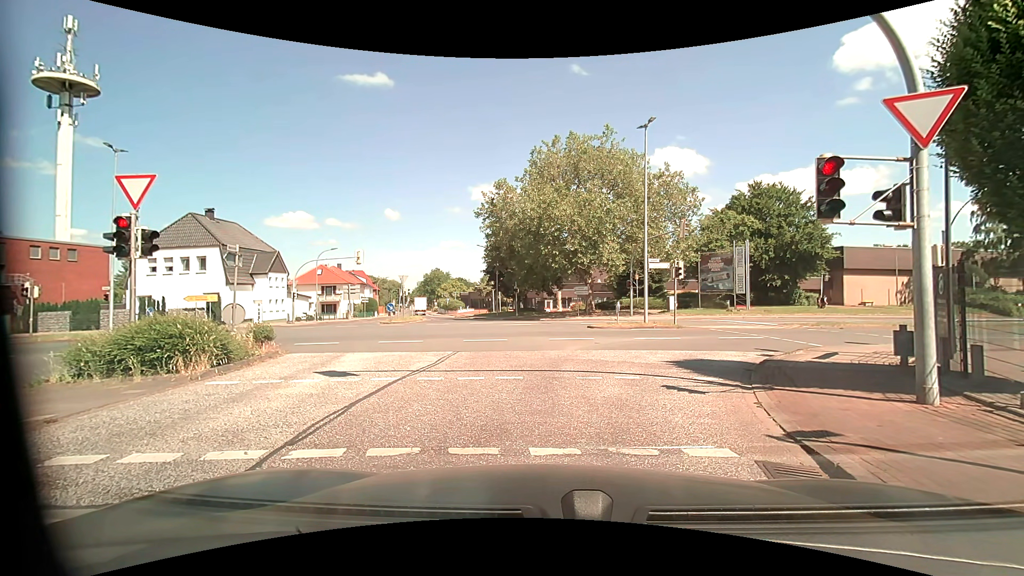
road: unclassified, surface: asphalt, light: Day
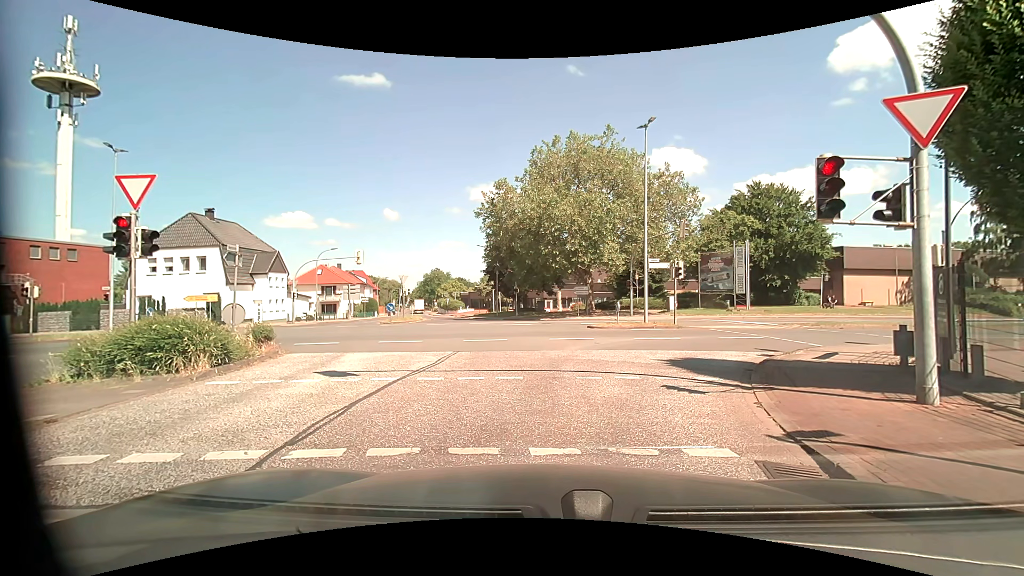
(0.0, 0.0) m; 0°
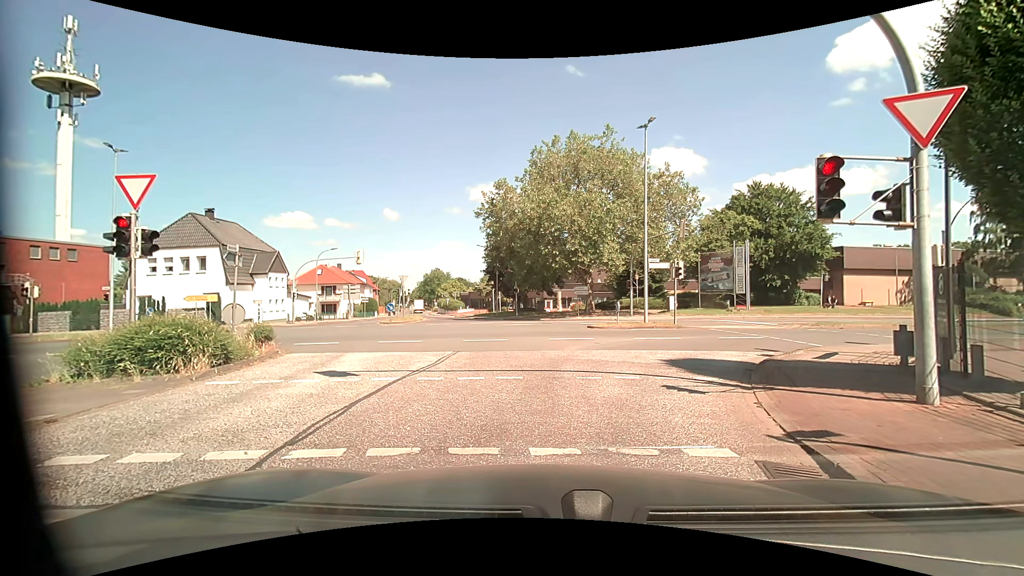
(0.0, 0.0) m; 0°
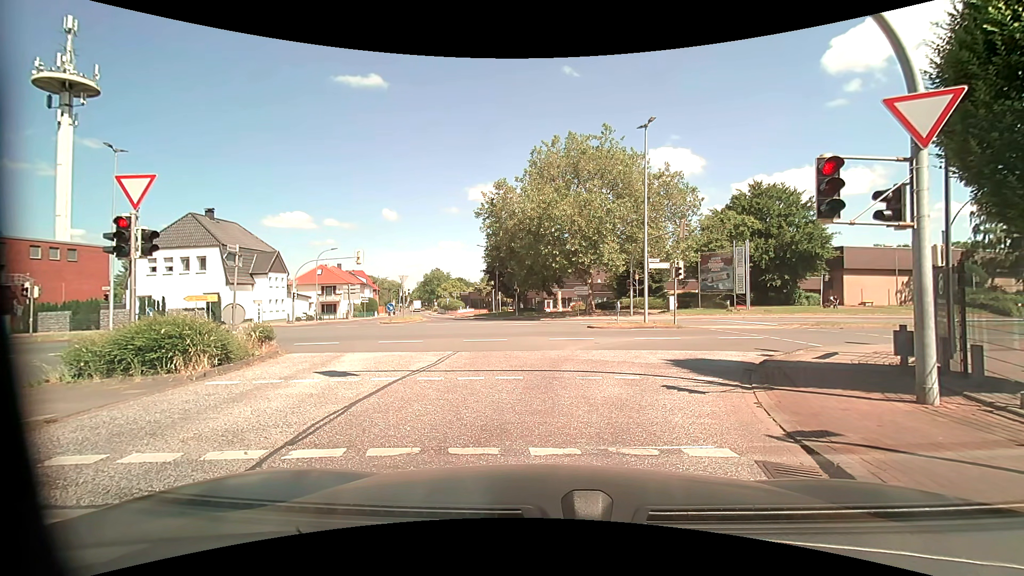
(0.0, 0.0) m; 0°
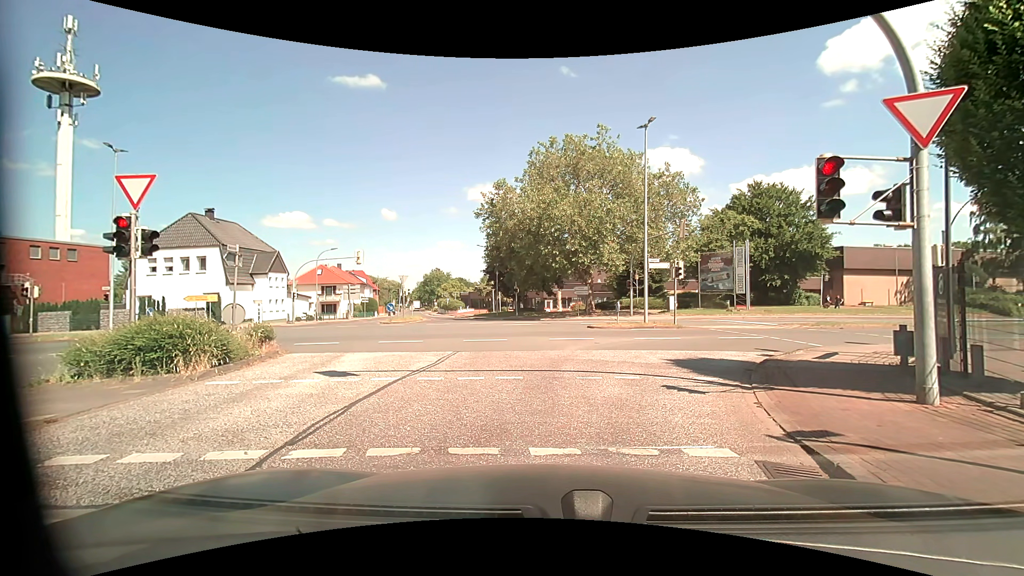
(0.0, 0.0) m; 0°
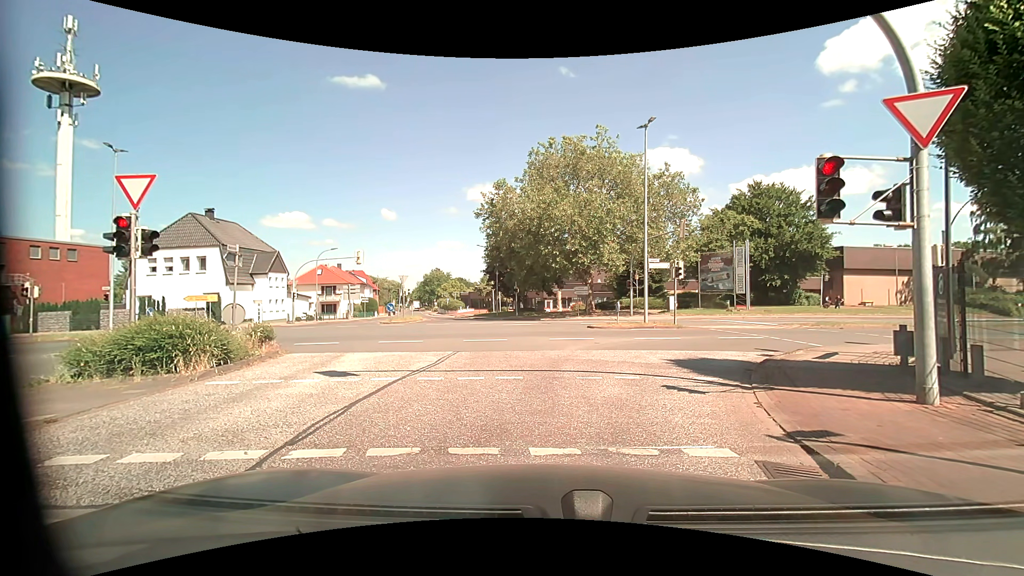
(0.0, 0.0) m; 0°
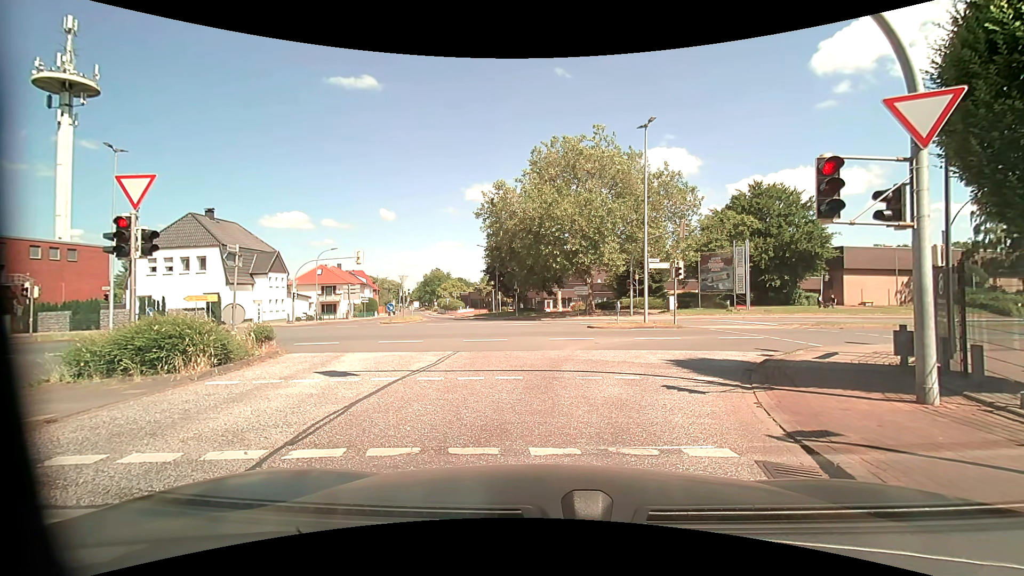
(0.0, 0.0) m; 0°
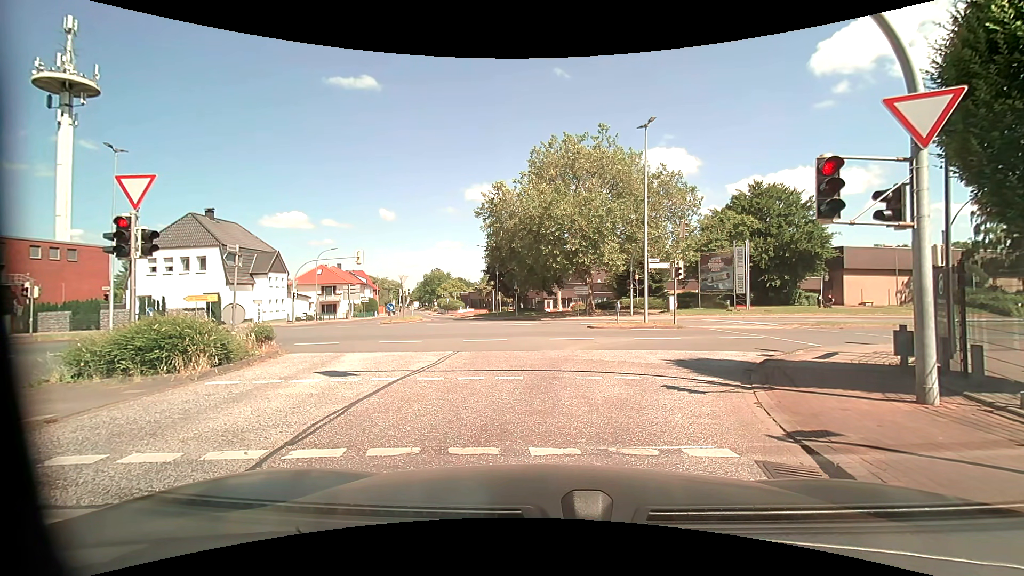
(0.0, 0.0) m; 0°
(0, +10) (+5, +19) (+13, +24) (+23, +26) (+33, +28) (+42, +30) (+52, +32) (+62, +34) (+72, +36) (+82, +38) m
